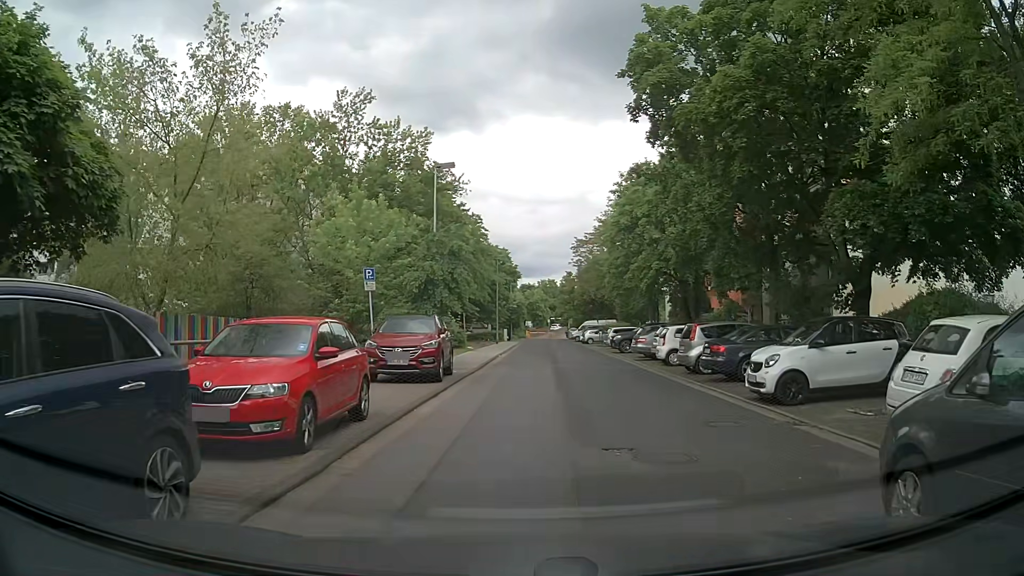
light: Day
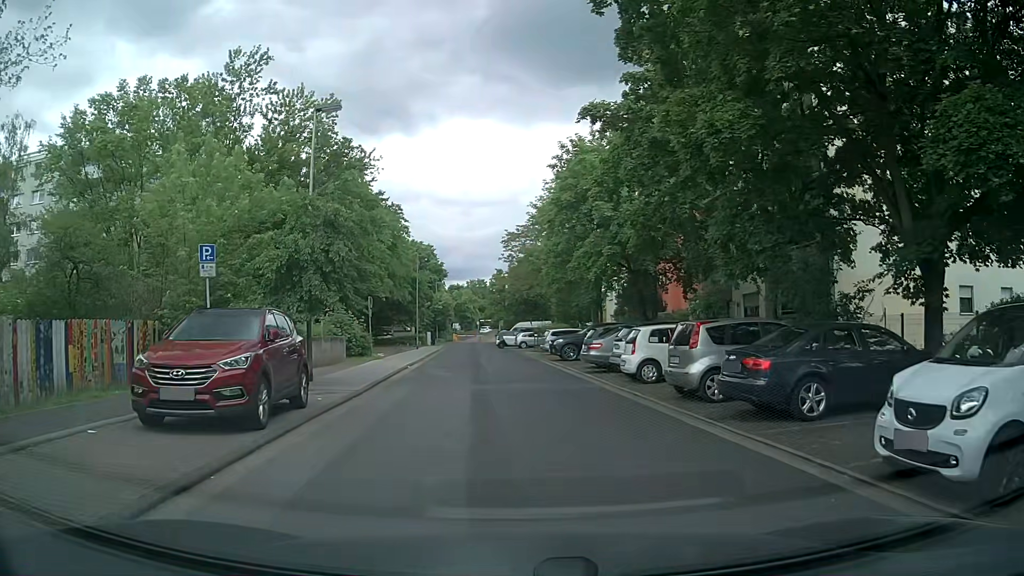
(+0.7, +7.8) m; +7°
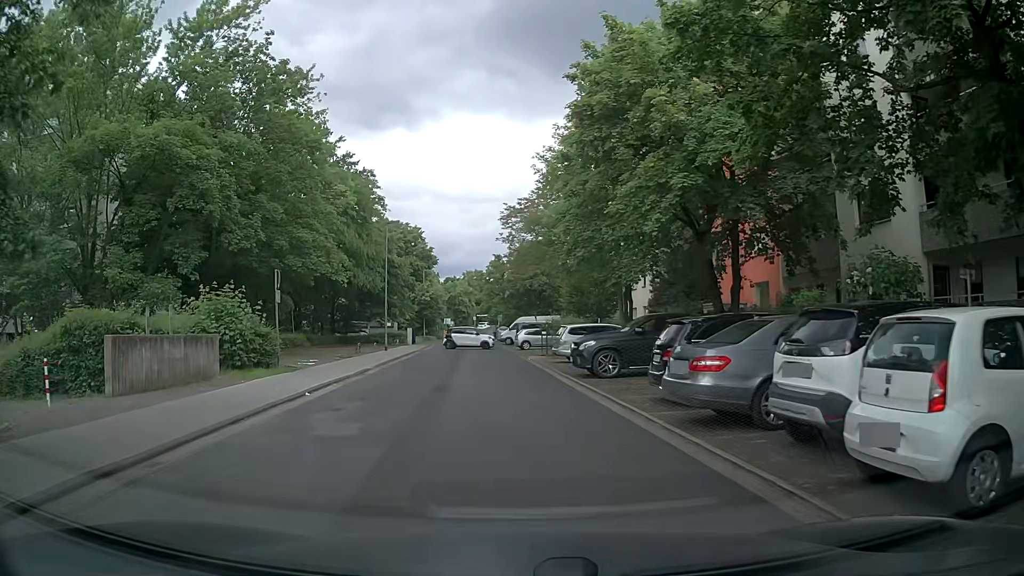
(+0.1, +13.2) m; 0°
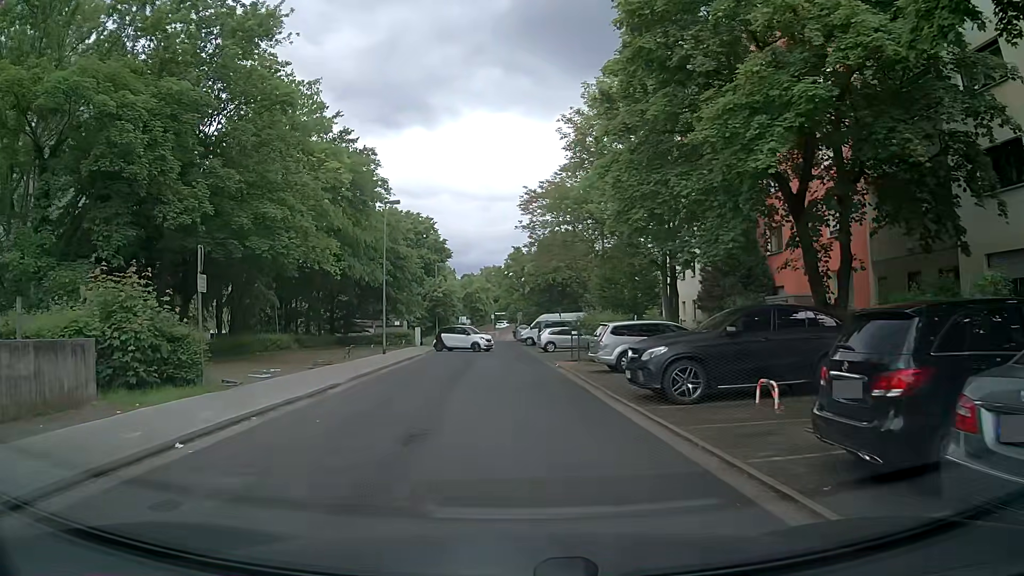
(-0.1, +6.4) m; -2°
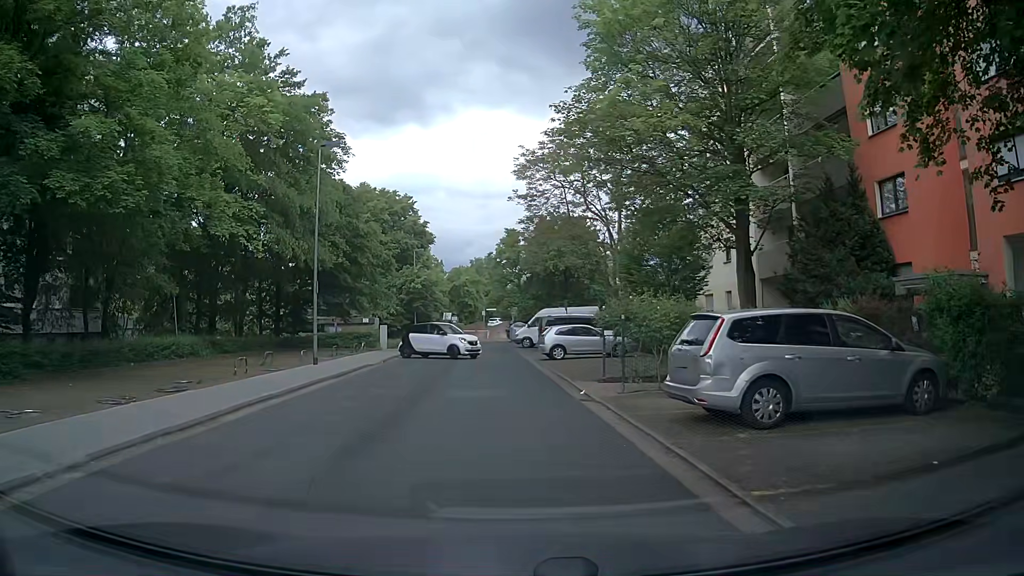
(+0.1, +11.0) m; 0°
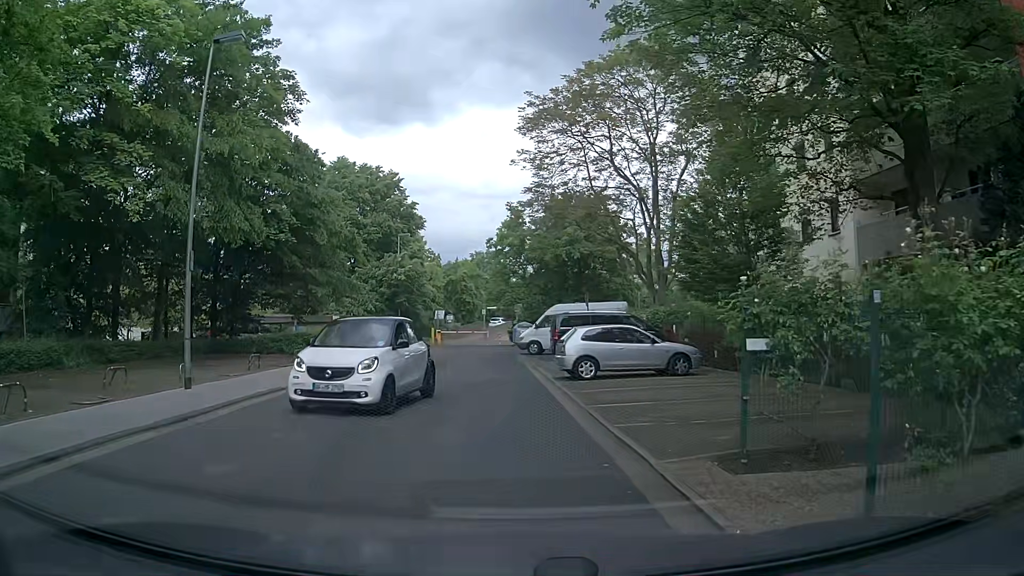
(+0.1, +9.7) m; -1°
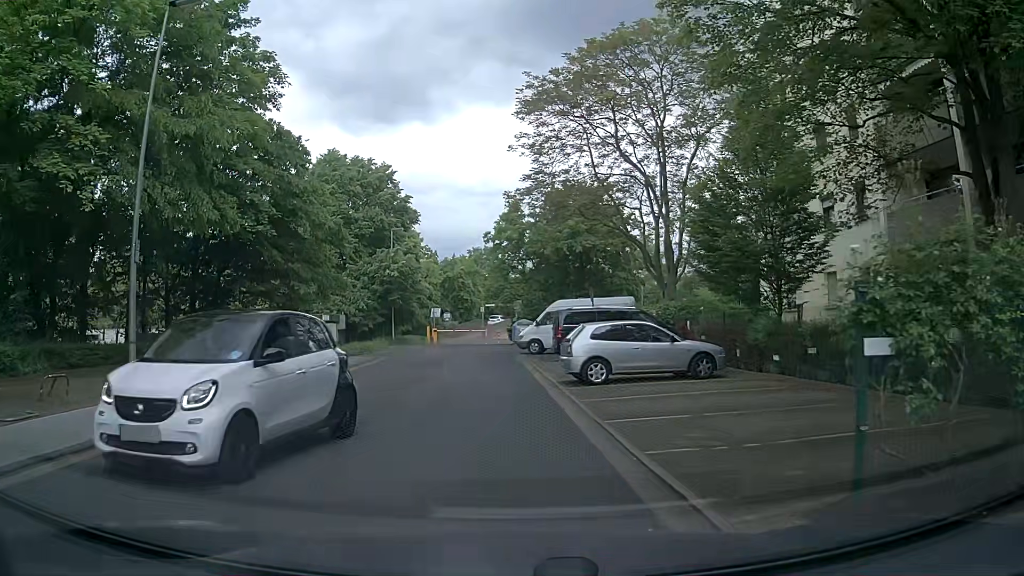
(+0.1, +2.3) m; +1°
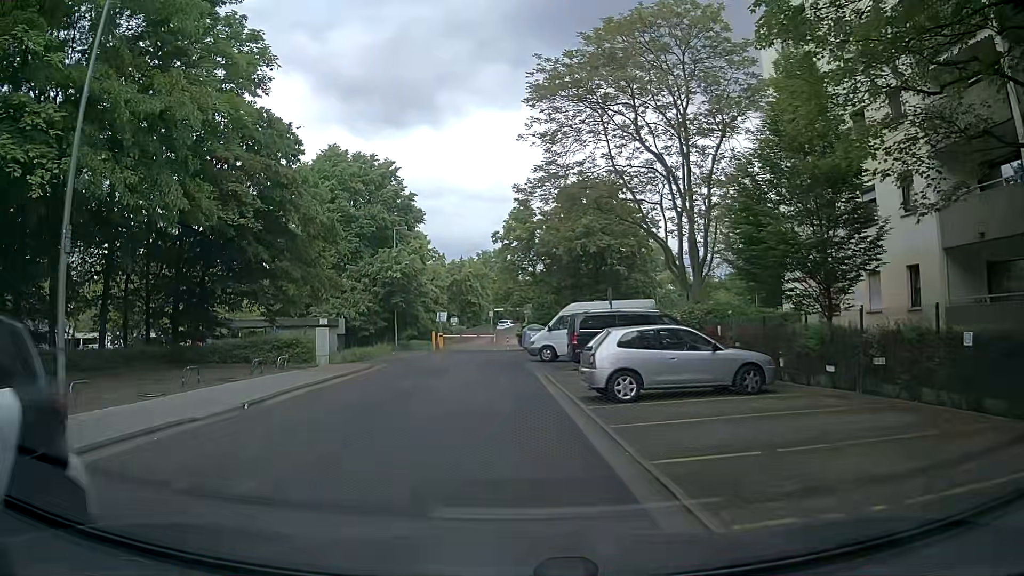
(0.0, +2.6) m; +1°
